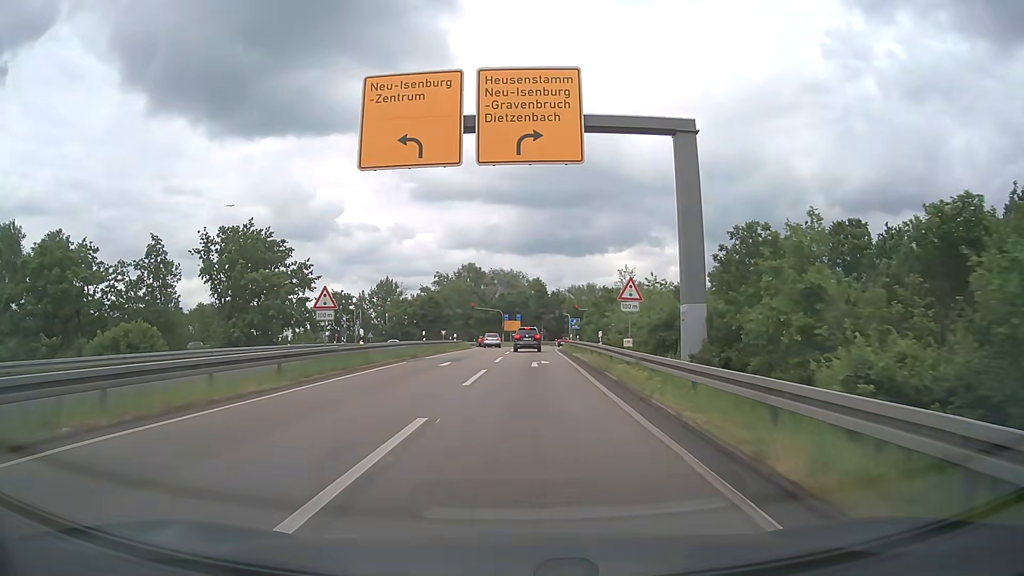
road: motorway_link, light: Day
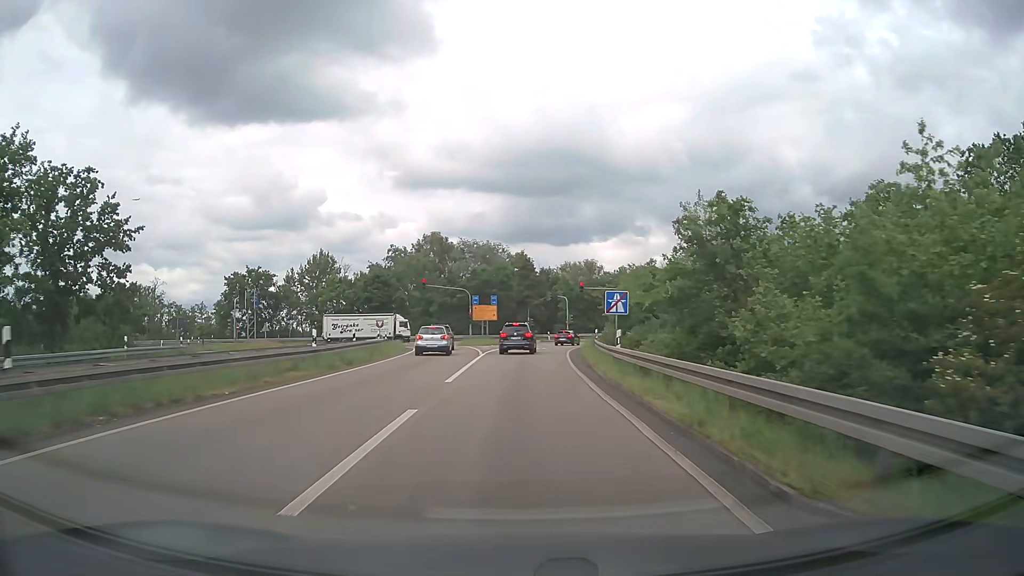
(+0.7, +35.1) m; +1°
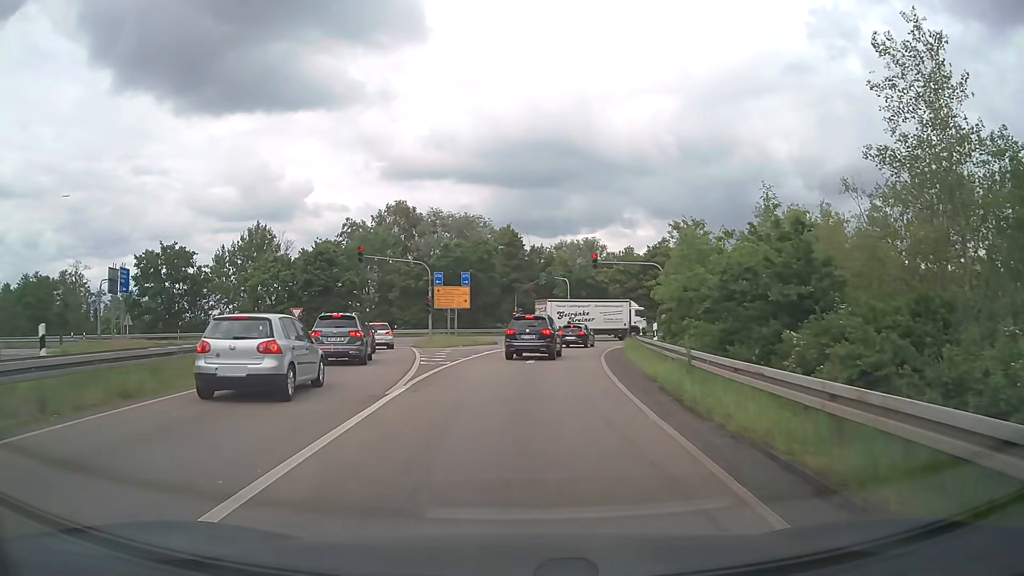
(+0.1, +22.1) m; +1°
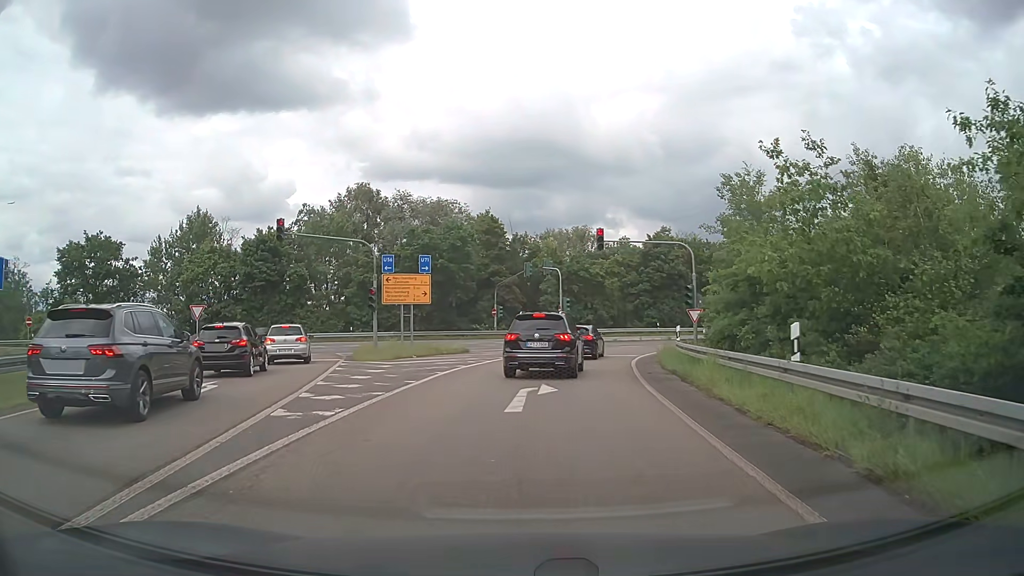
(+0.1, +12.4) m; +1°
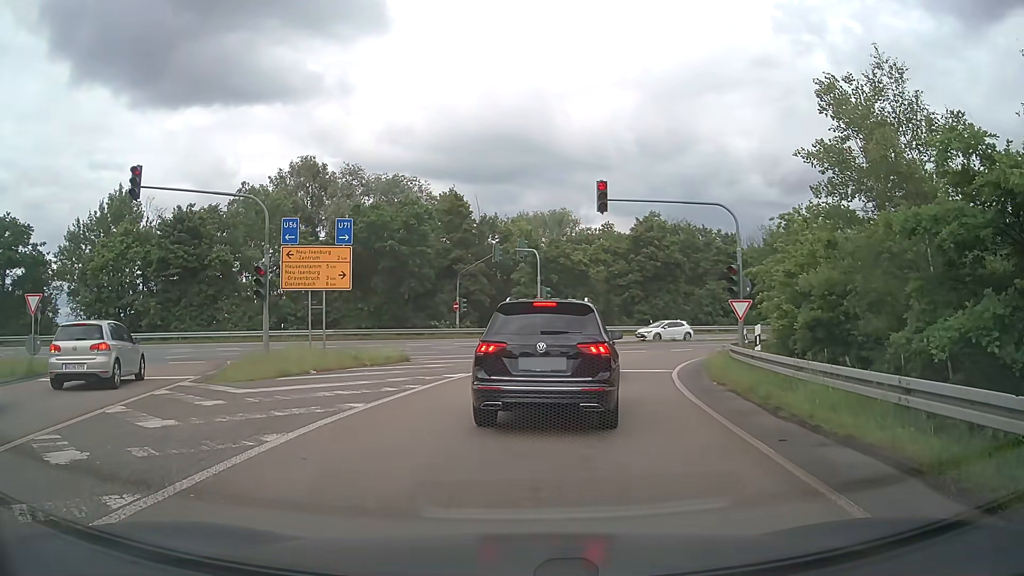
(+0.3, +10.9) m; +3°
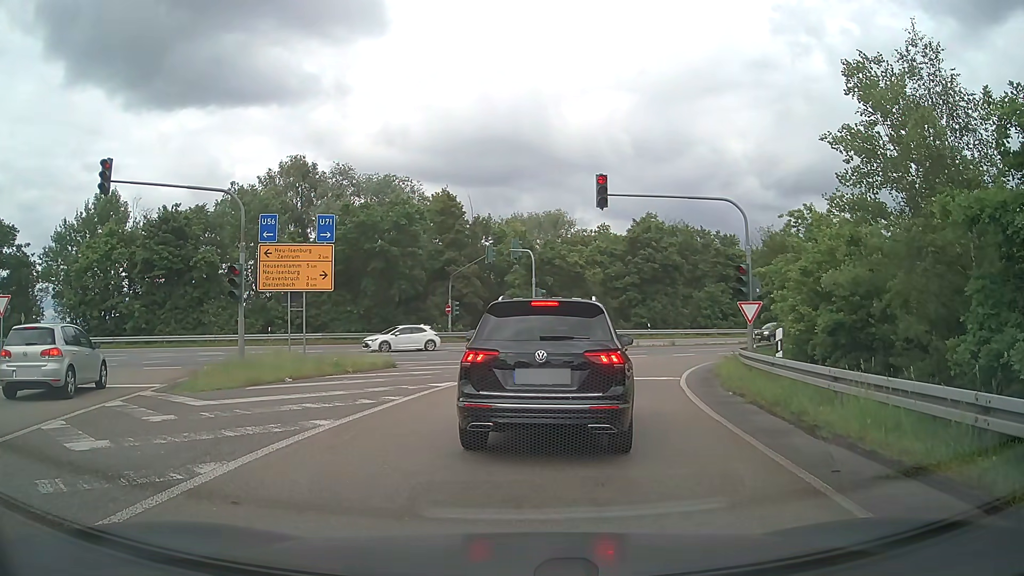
(0.0, +1.5) m; -2°
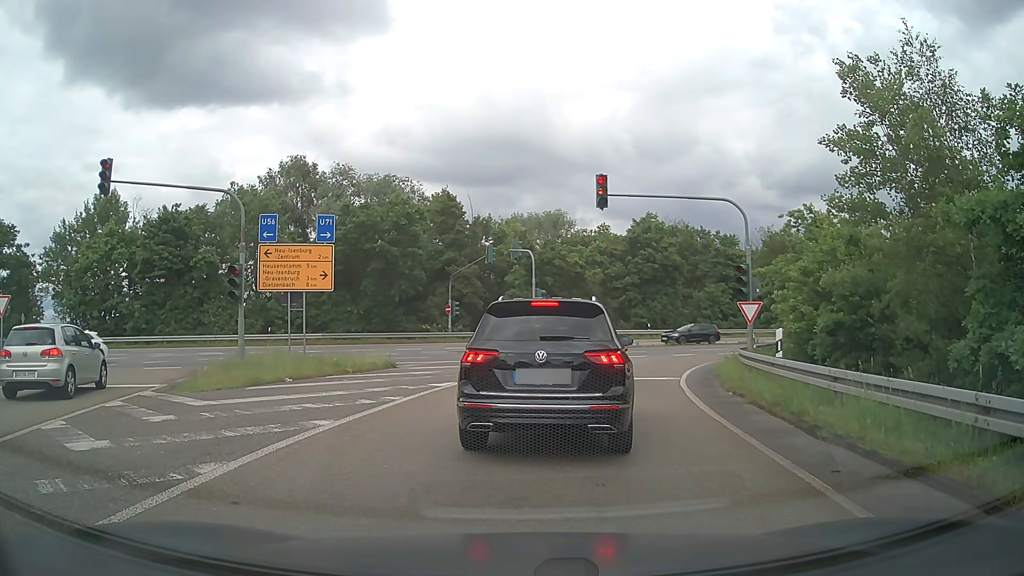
(0.0, 0.0) m; 0°
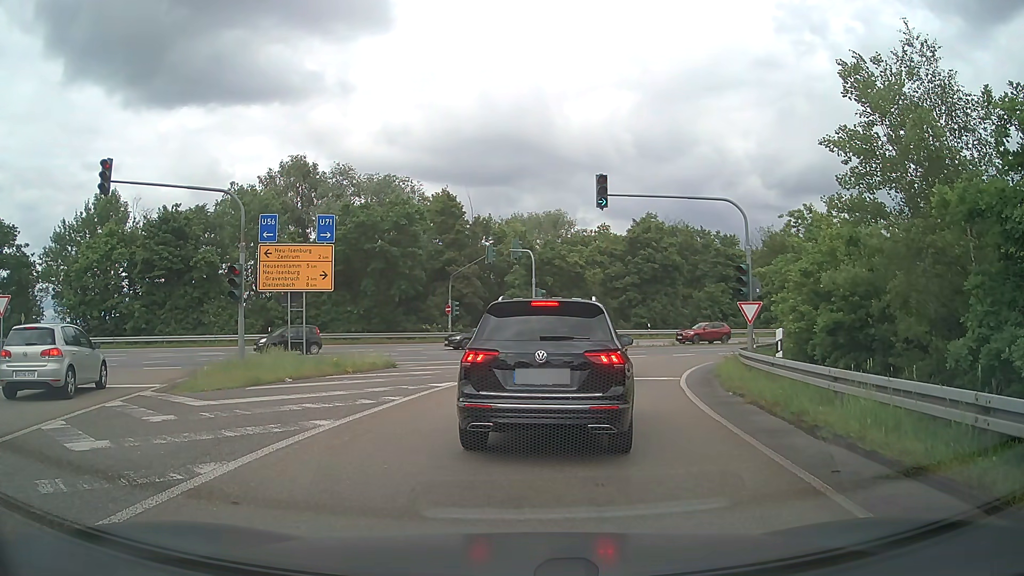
(0.0, 0.0) m; 0°
